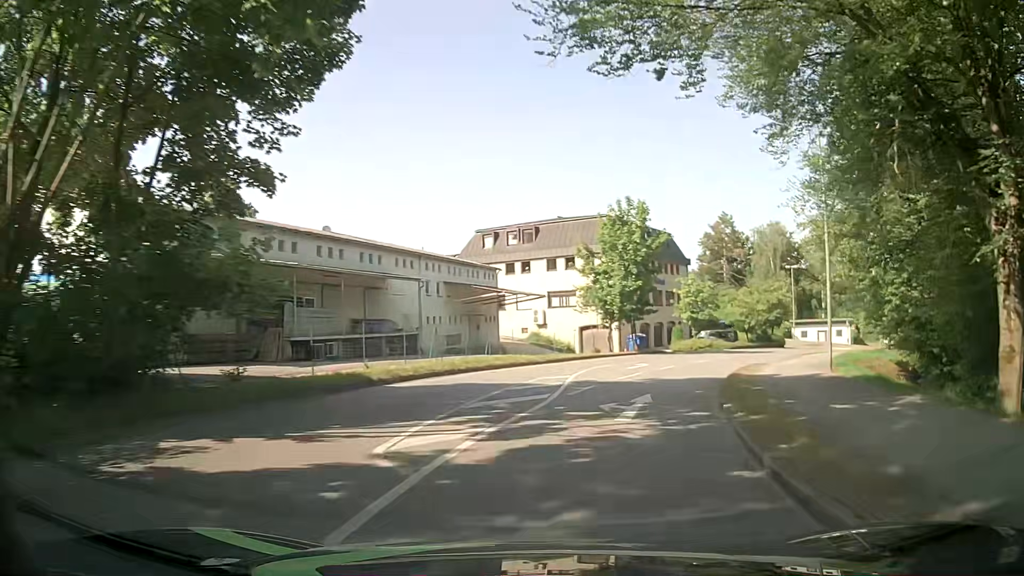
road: unclassified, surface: asphalt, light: Day
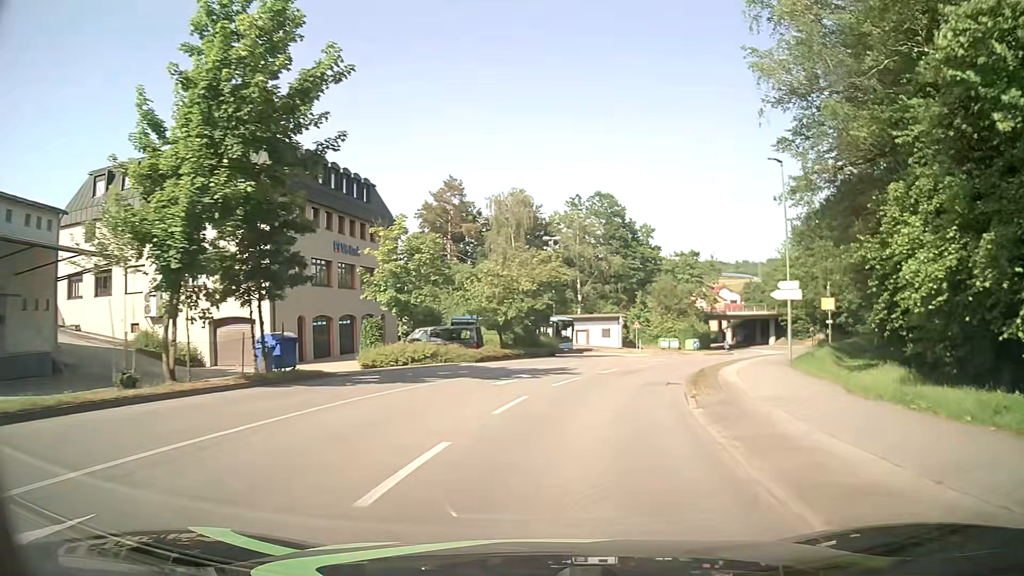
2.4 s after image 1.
(+6.4, +26.6) m; +25°
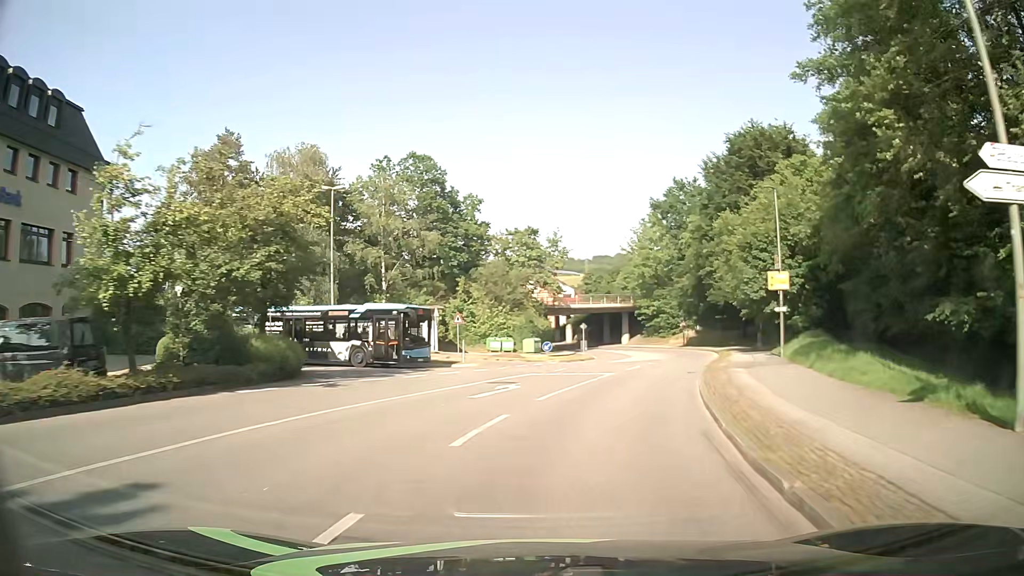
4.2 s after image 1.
(+2.7, +20.9) m; +15°
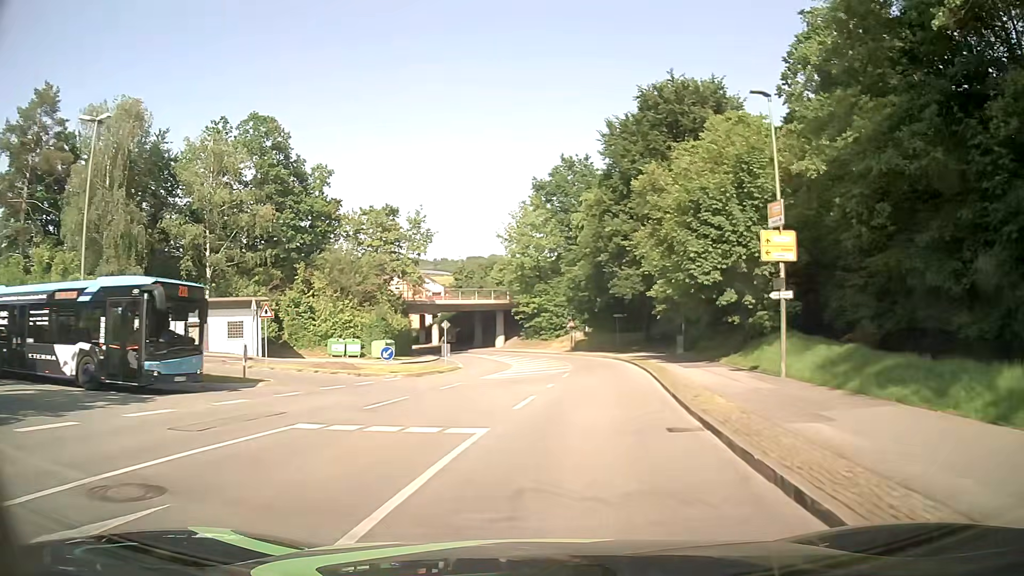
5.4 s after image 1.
(+1.4, +14.1) m; +11°
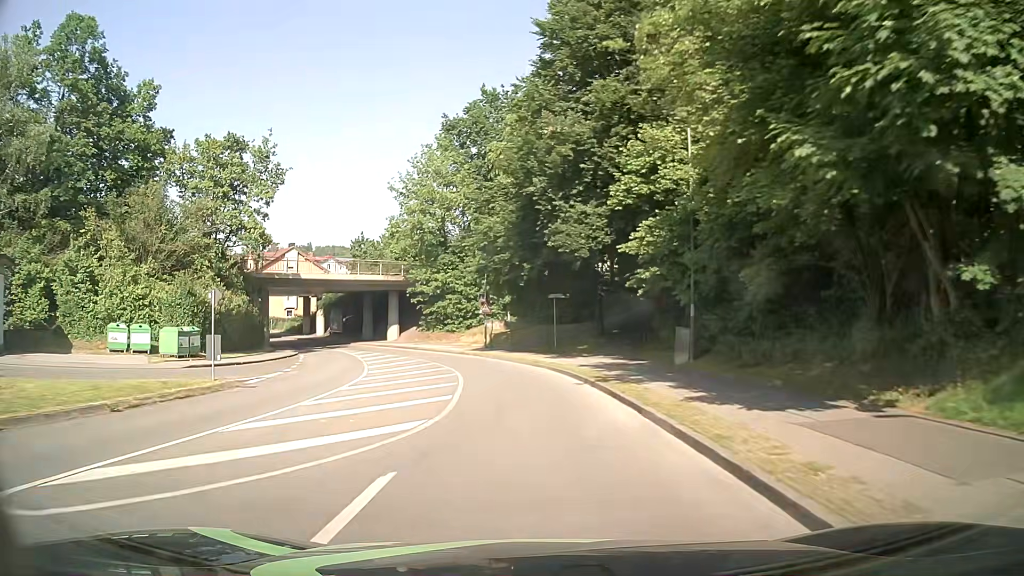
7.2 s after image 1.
(+1.9, +21.5) m; +7°
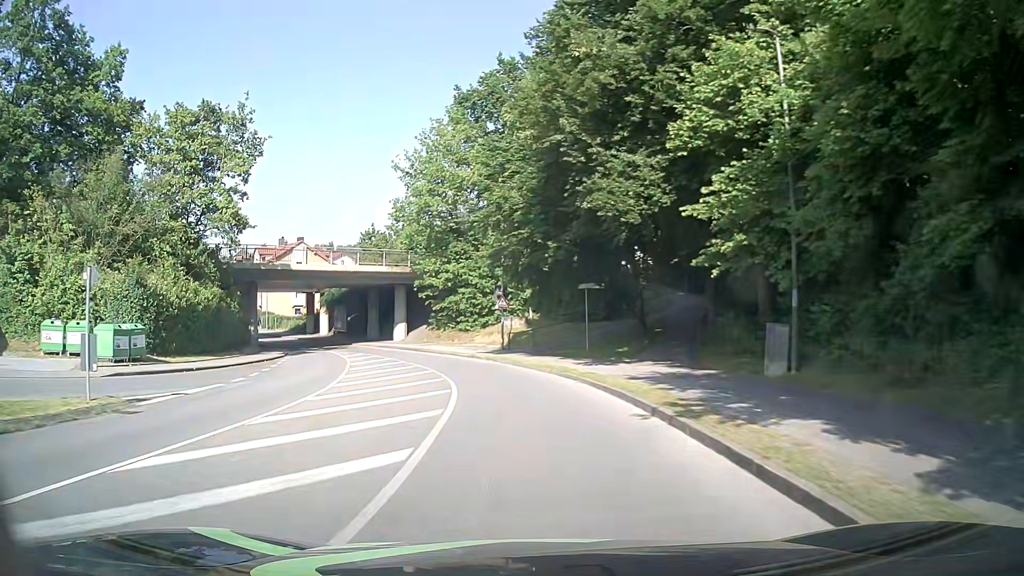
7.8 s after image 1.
(-0.1, +7.4) m; -2°
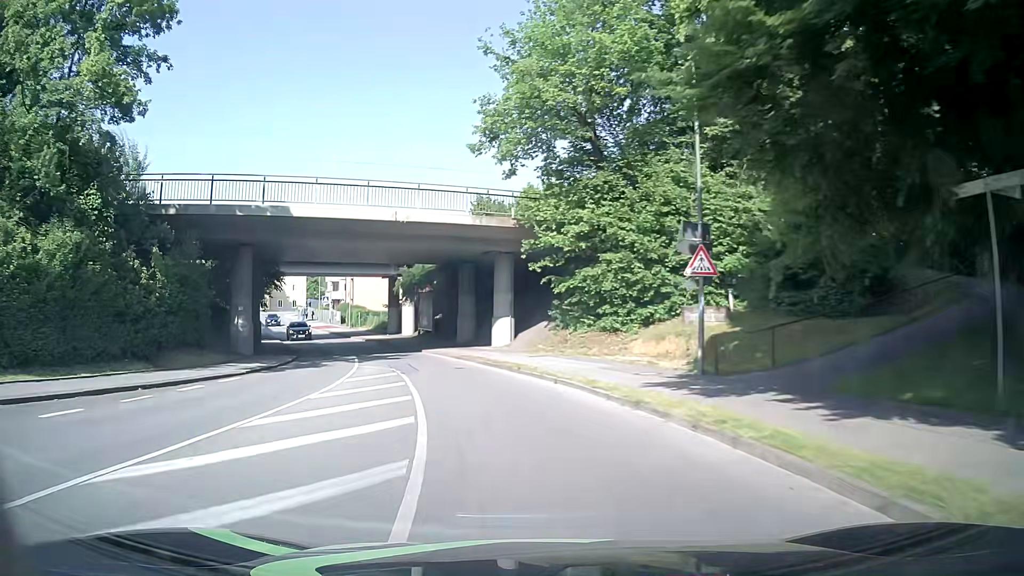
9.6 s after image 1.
(-2.1, +22.3) m; -12°
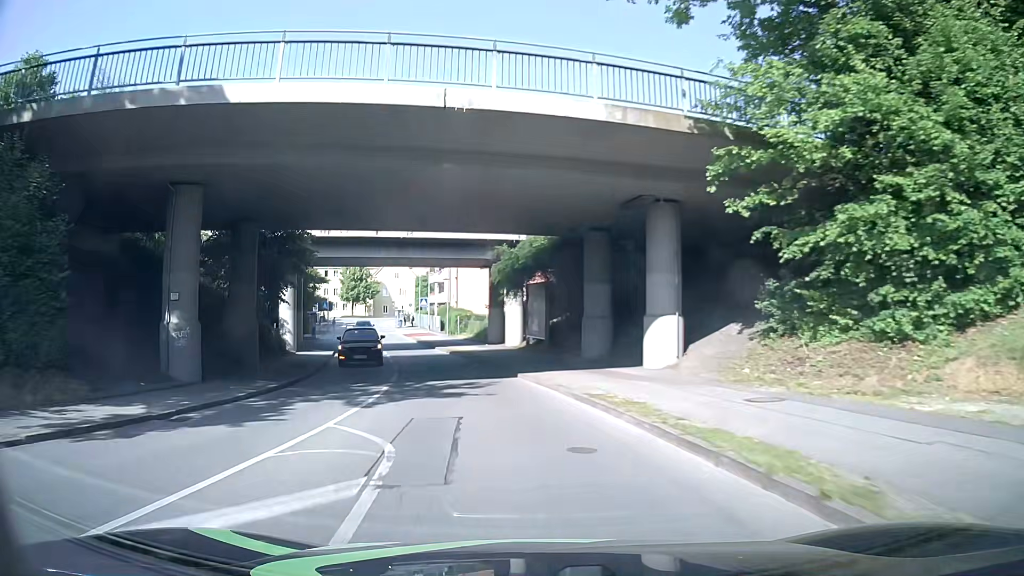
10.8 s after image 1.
(-1.1, +14.9) m; -10°
(-1, +10) (-2, +20) (-5, +29) (-8, +39) (-11, +49) (-13, +58) (-16, +68) (-19, +77) (-22, +87) (-25, +97) m
